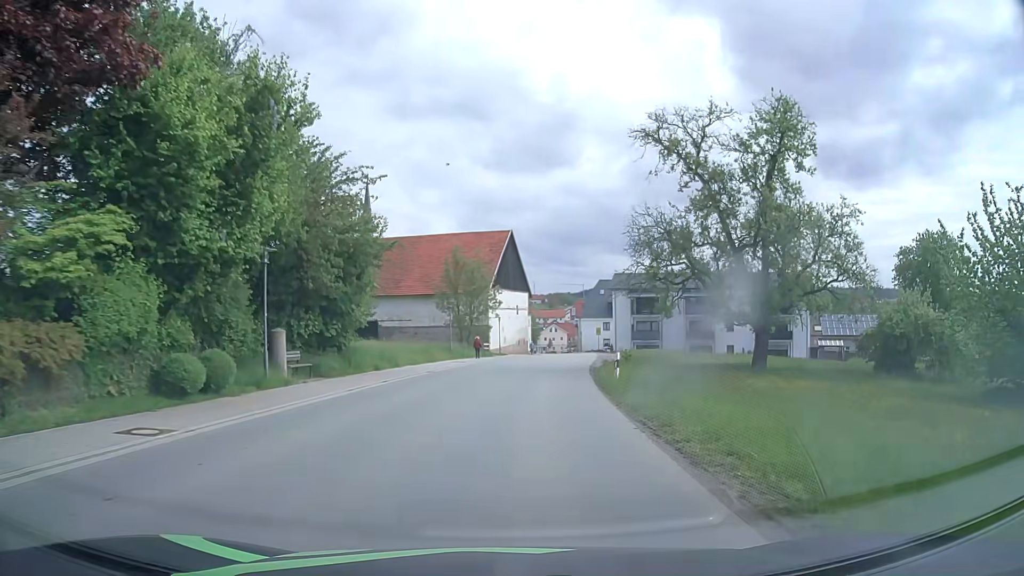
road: tertiary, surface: asphalt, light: Day
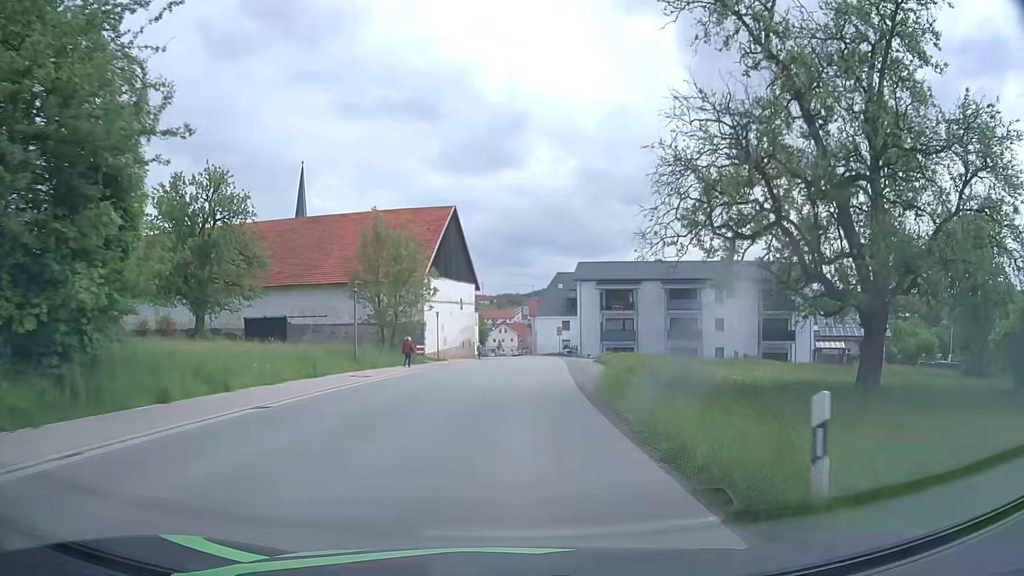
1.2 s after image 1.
(+0.6, +14.7) m; +4°
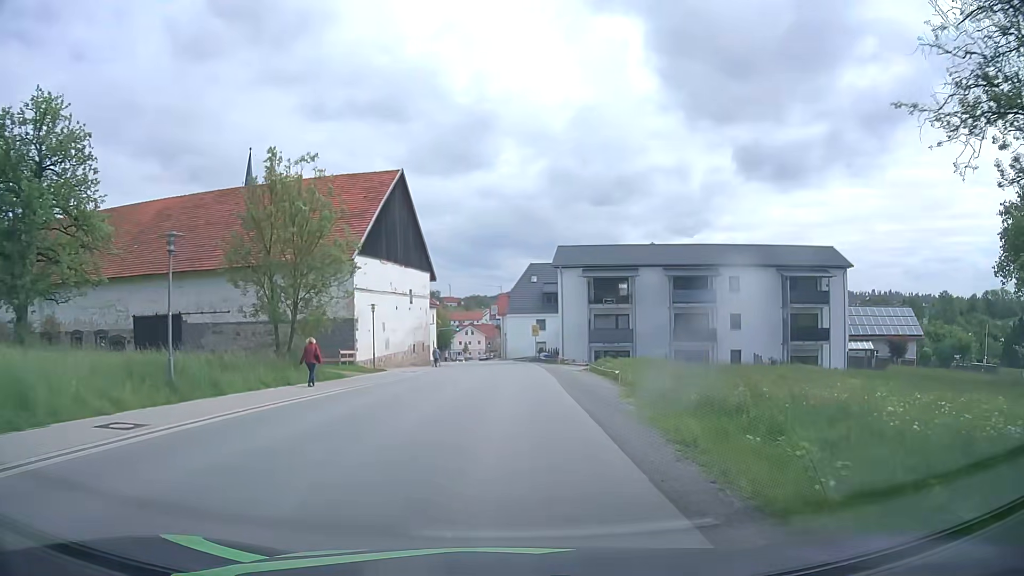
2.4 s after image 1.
(+0.4, +14.3) m; +3°
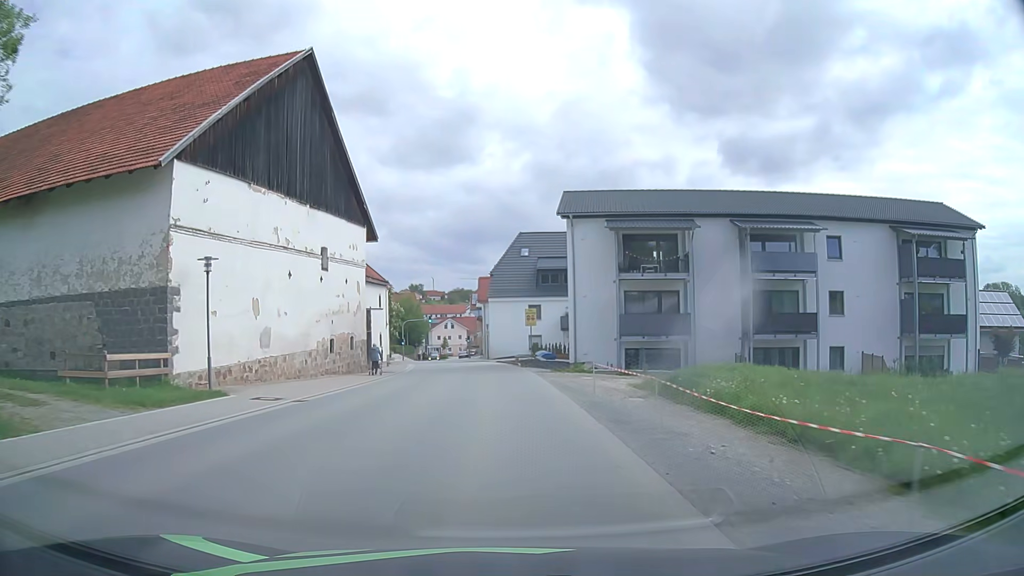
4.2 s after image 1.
(+0.4, +20.7) m; +1°
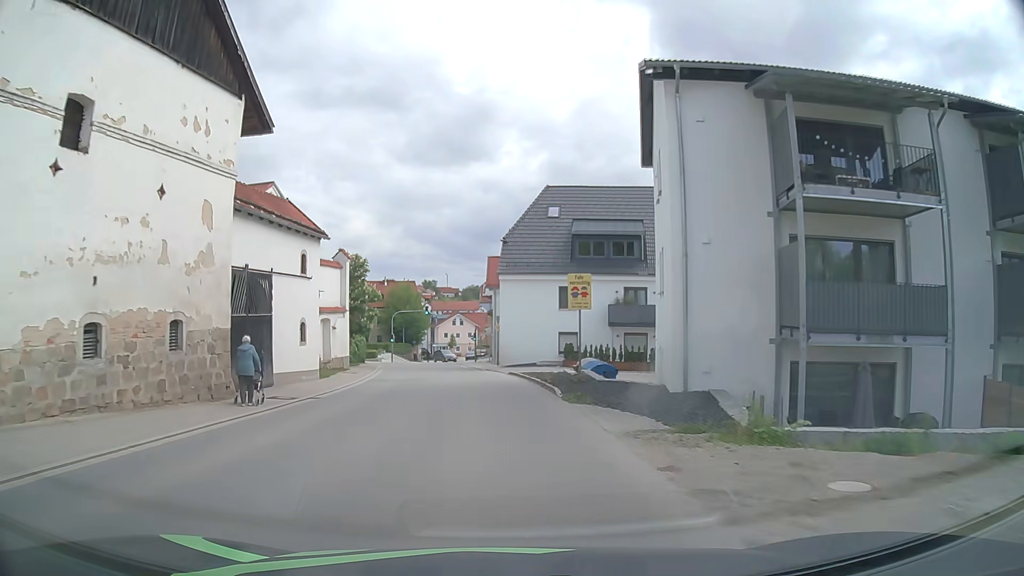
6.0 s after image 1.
(-0.1, +20.0) m; -1°
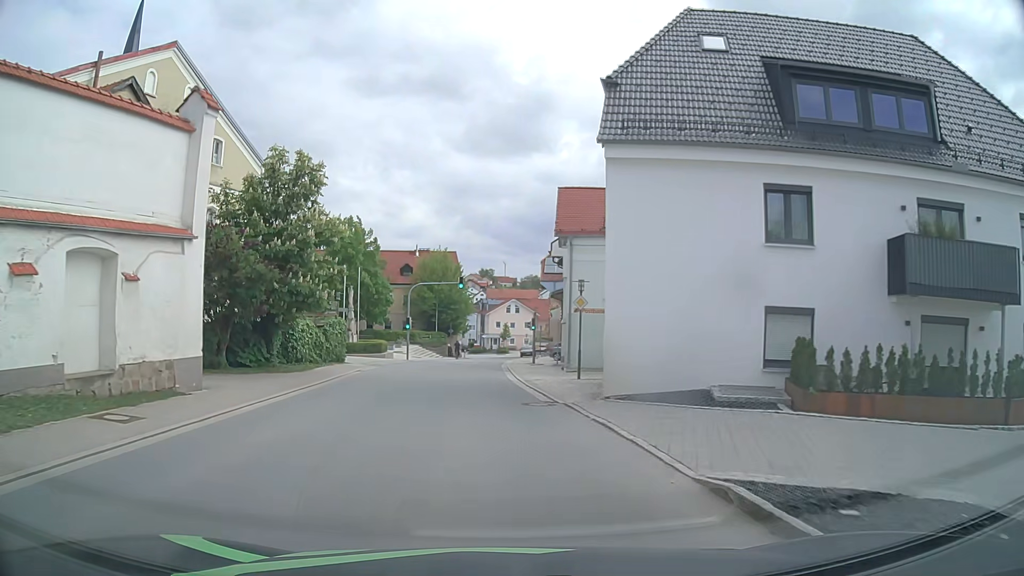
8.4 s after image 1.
(-1.1, +25.6) m; -4°
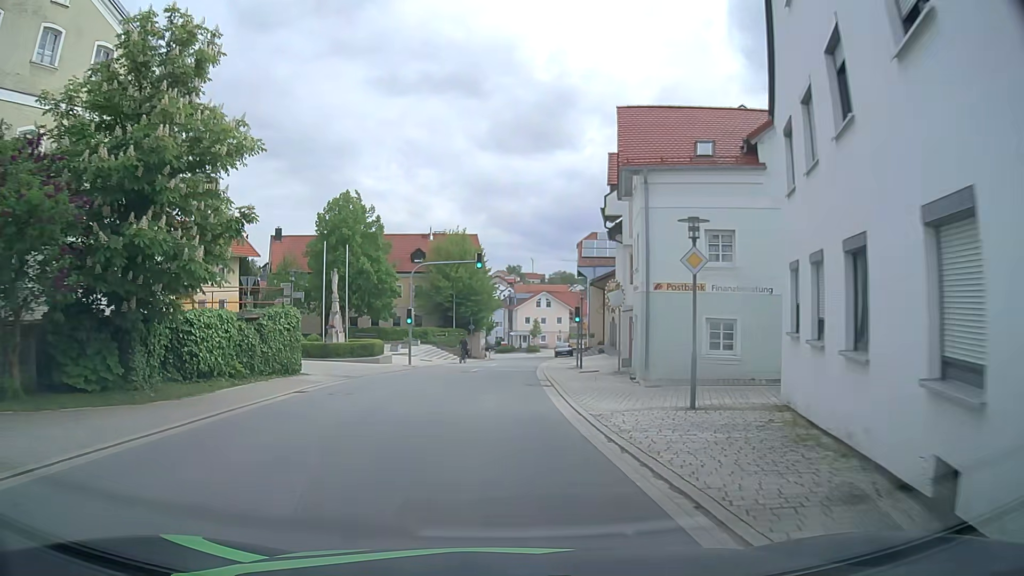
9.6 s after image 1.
(-0.4, +12.5) m; -3°
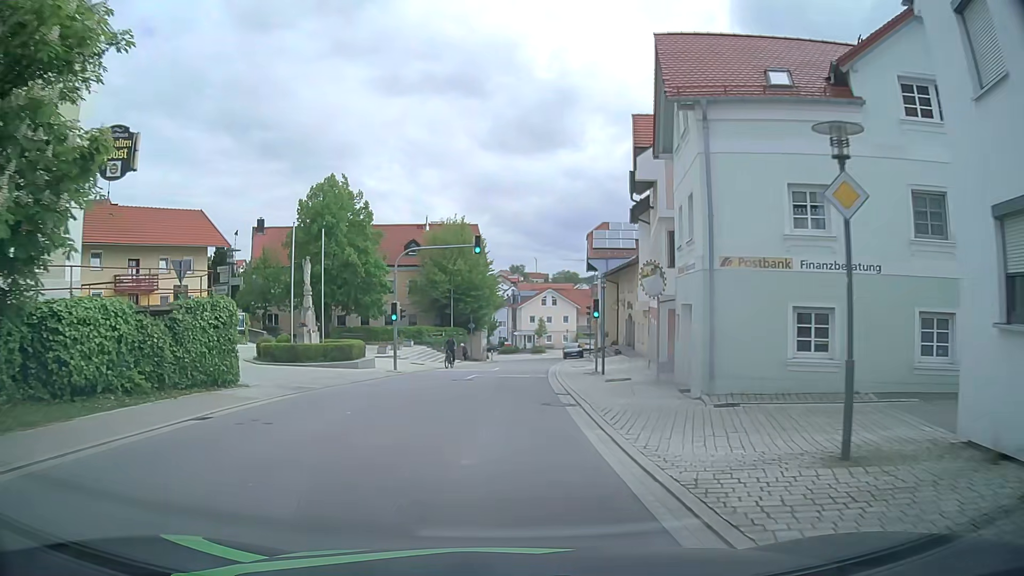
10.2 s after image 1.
(-0.1, +6.2) m; 0°
(0, +10) (0, +20) (0, +30) (+1, +40) (+2, +50) (+2, +60) (+3, +70) (+2, +80) (+1, +90) (-2, +100) m
